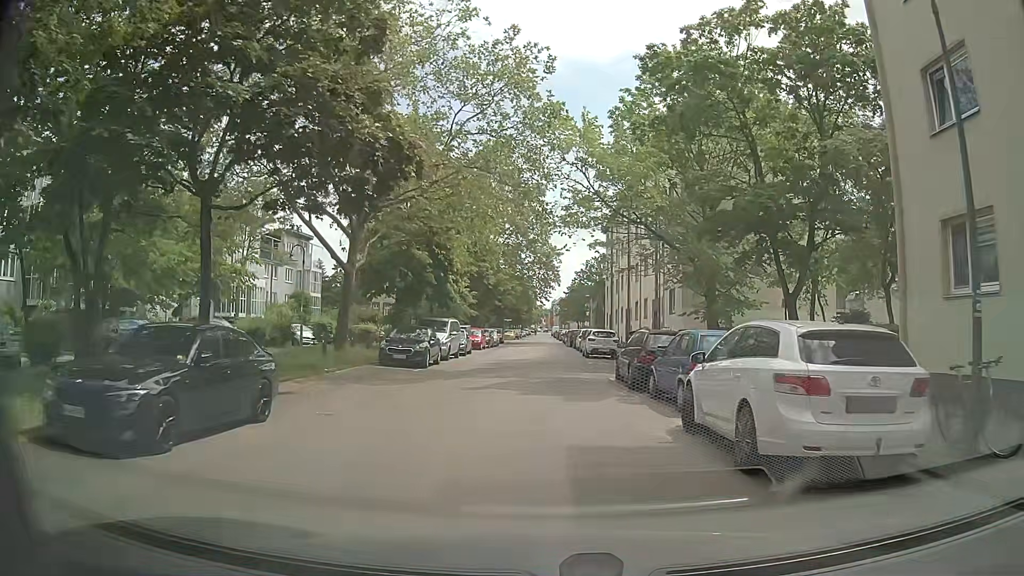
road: residential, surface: asphalt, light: Day
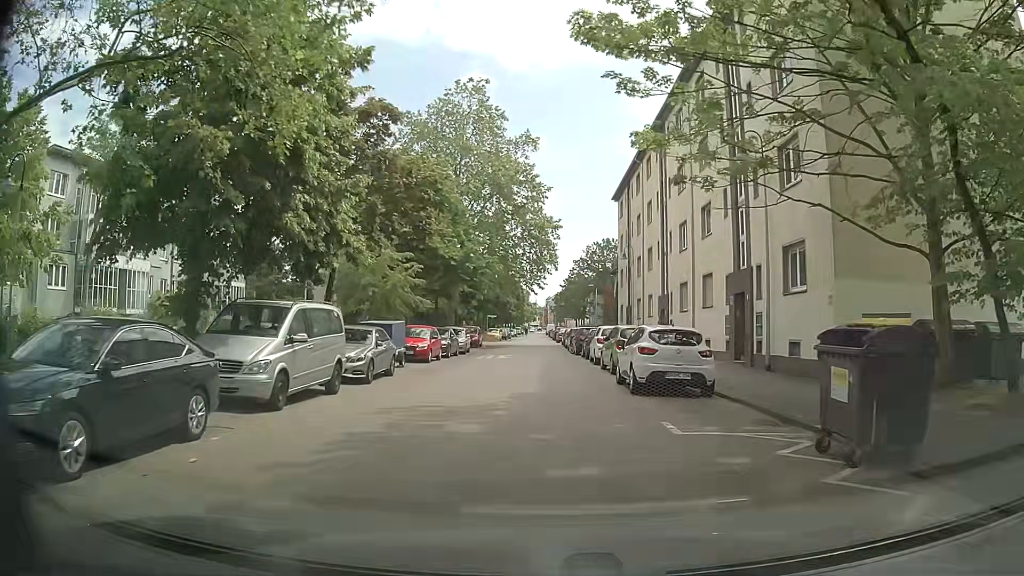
(+0.2, +19.2) m; 0°
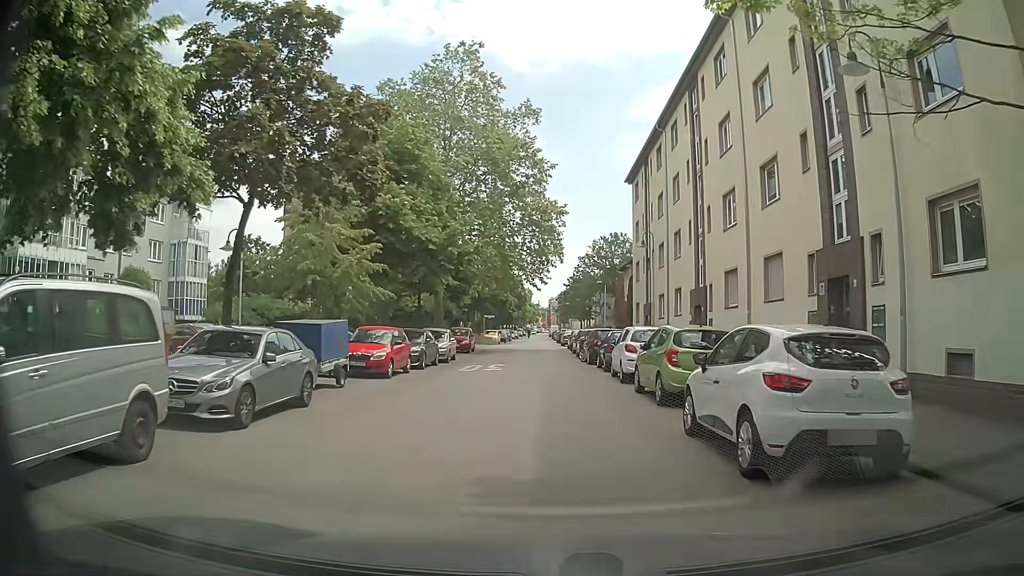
(+0.1, +7.8) m; -2°
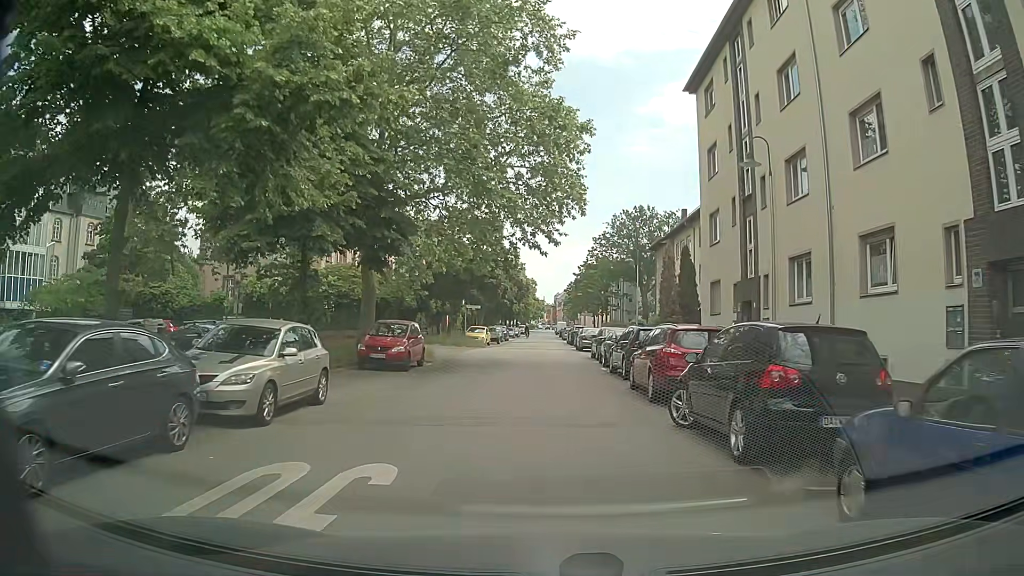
(+0.6, +20.5) m; +1°
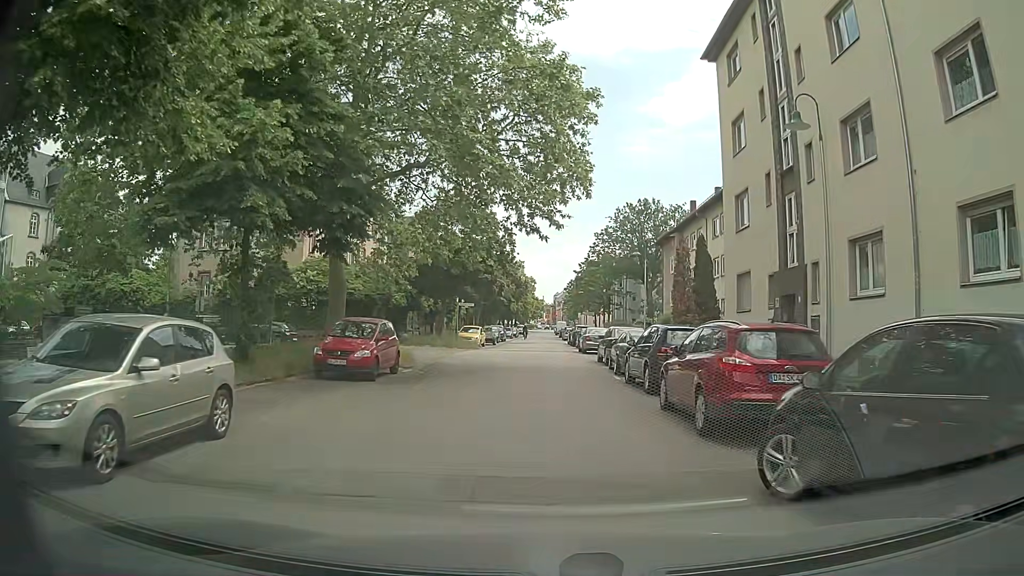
(0.0, +4.1) m; +1°
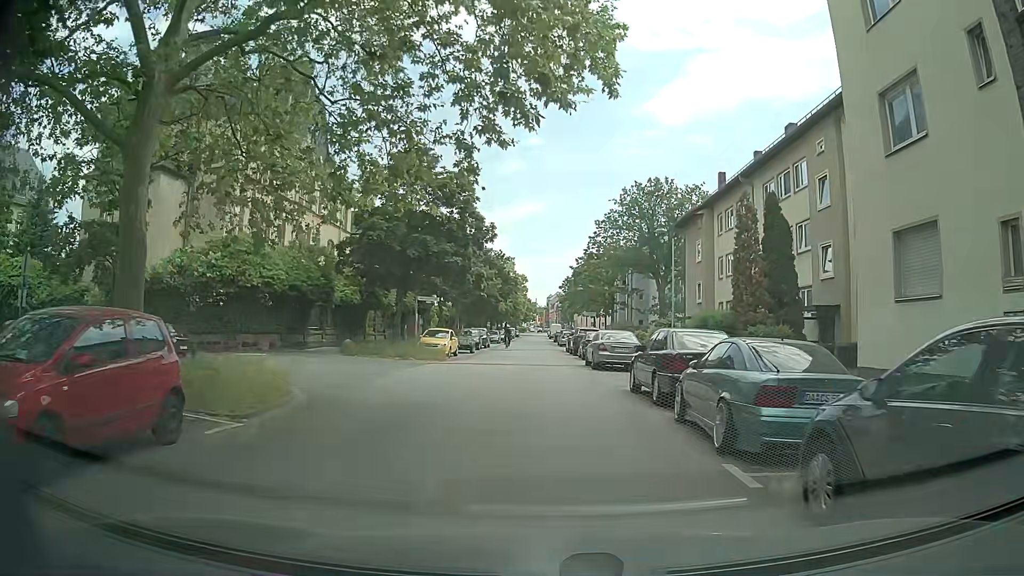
(-0.1, +12.2) m; 0°
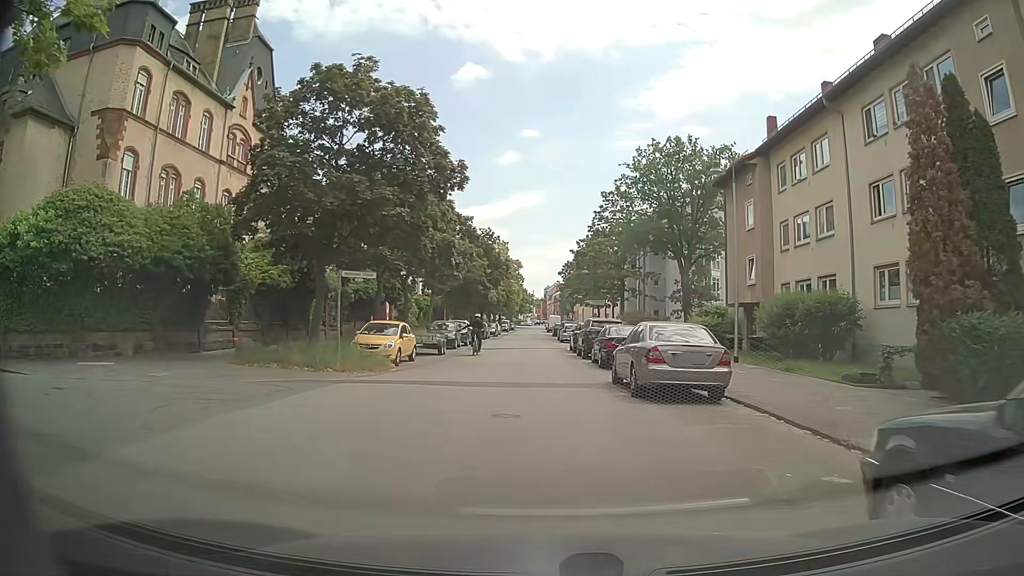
(+0.2, +11.7) m; 0°
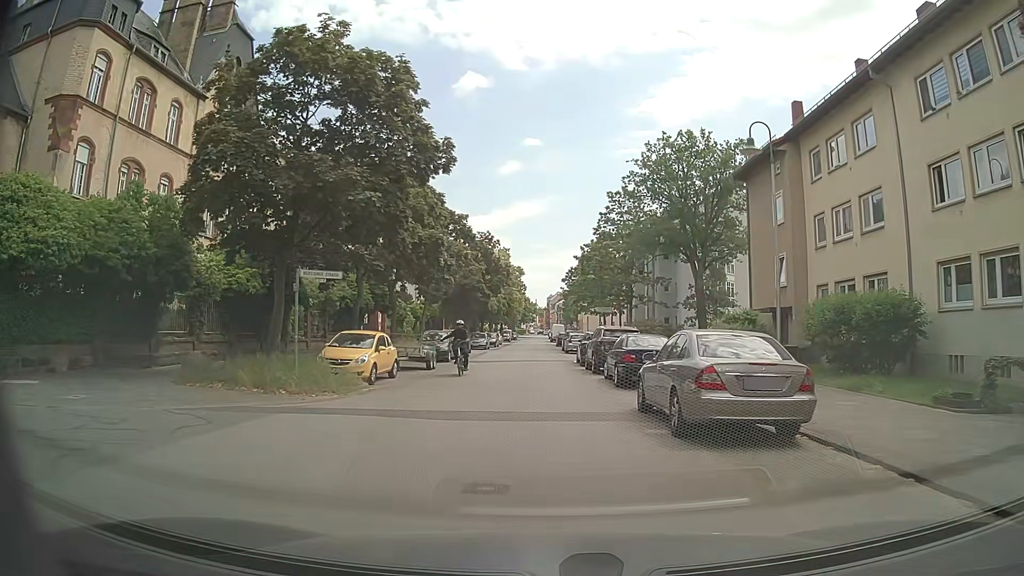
(+0.1, +3.9) m; +1°
(0, +10) (0, +20) (0, +30) (0, +40) (-1, +50) (-1, +60) (-1, +70) (-1, +80) (-1, +90) (-1, +100) m
